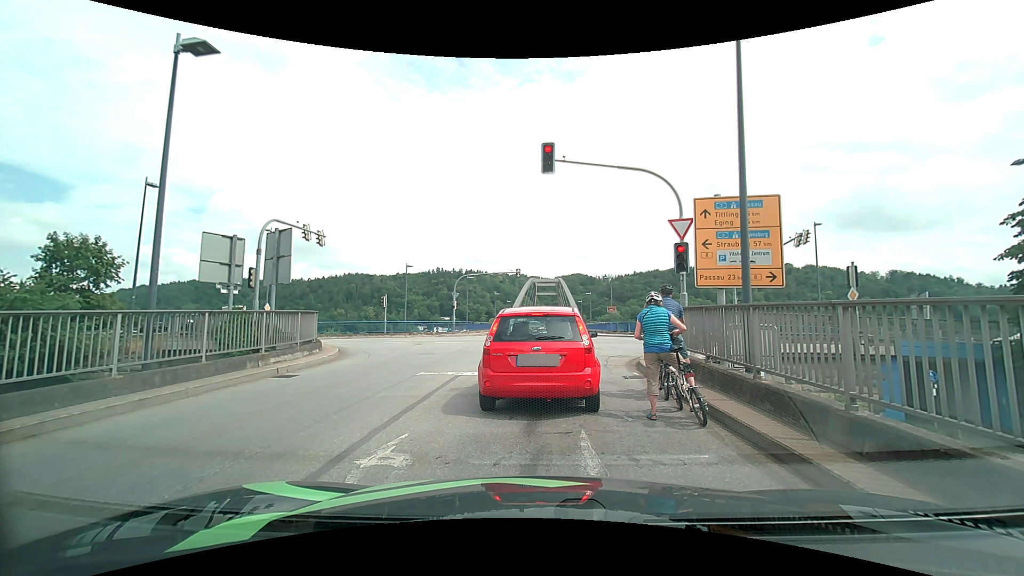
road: tertiary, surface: asphalt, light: Day
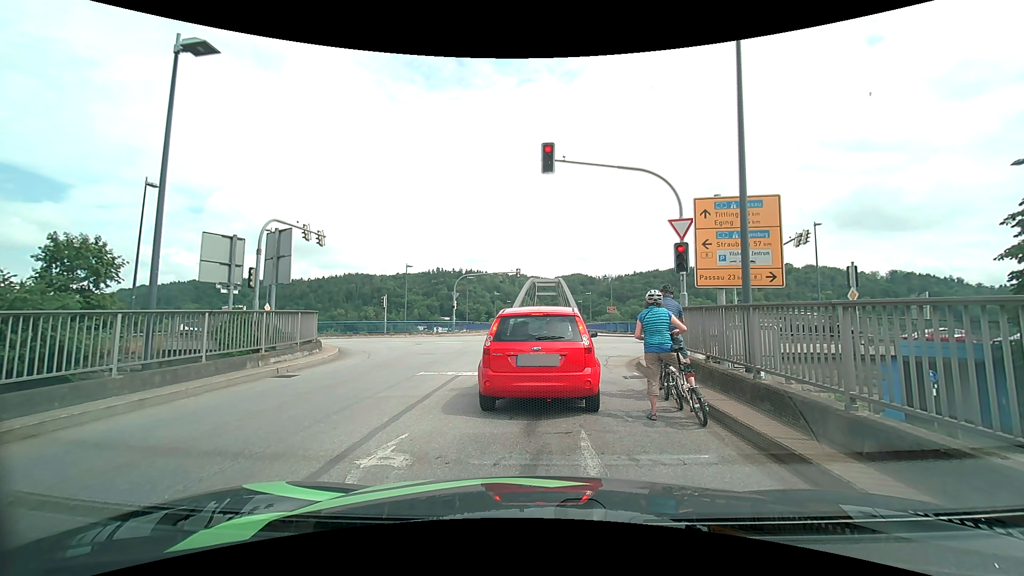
(0.0, 0.0) m; 0°
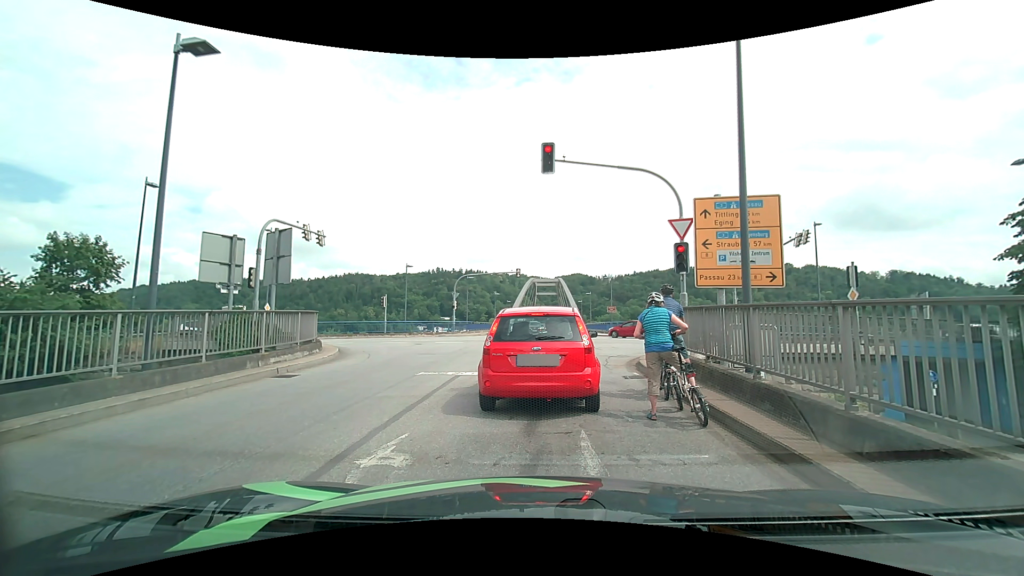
(0.0, 0.0) m; 0°
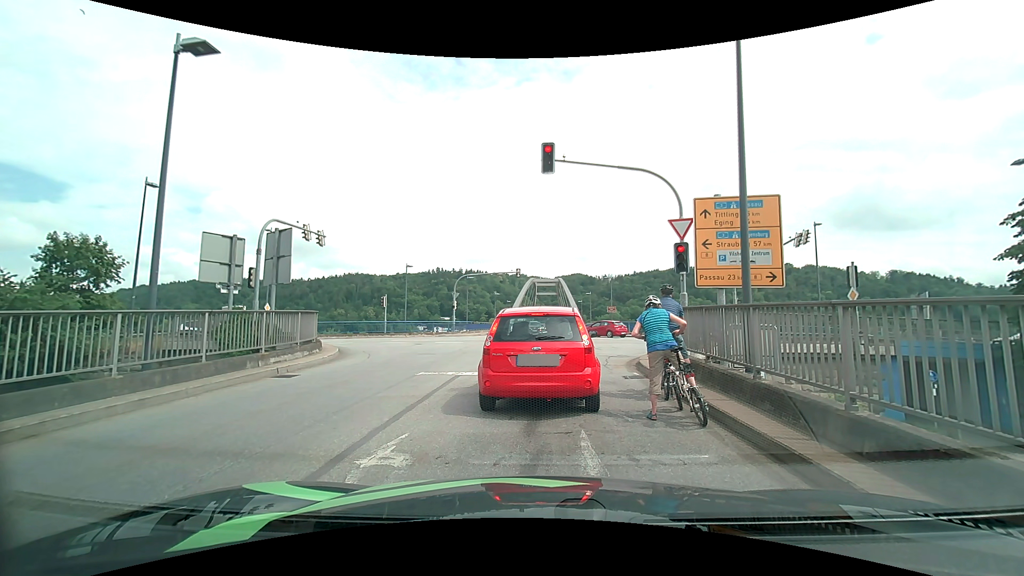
(0.0, 0.0) m; 0°
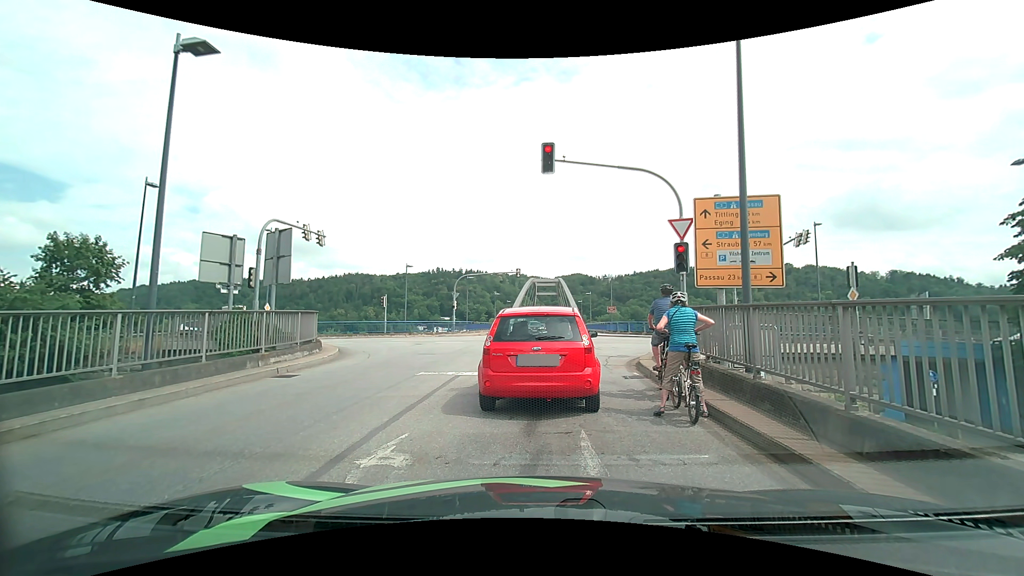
(0.0, 0.0) m; 0°
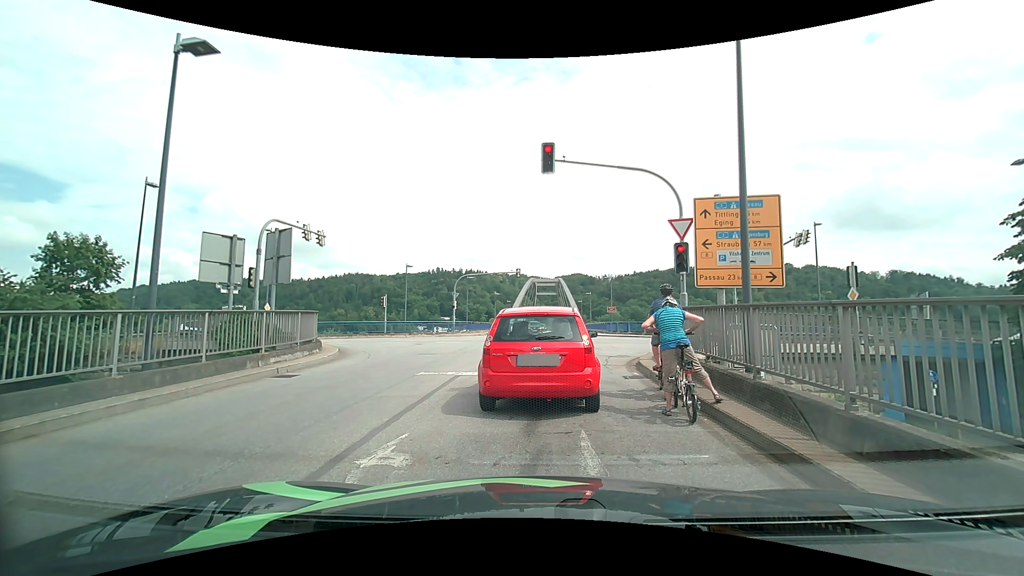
(0.0, 0.0) m; 0°
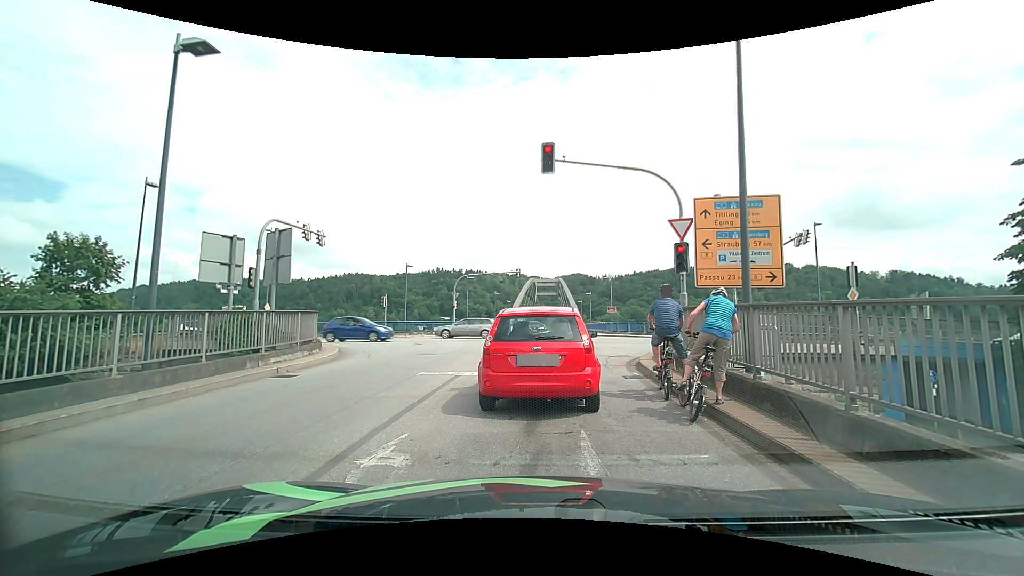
(0.0, 0.0) m; 0°
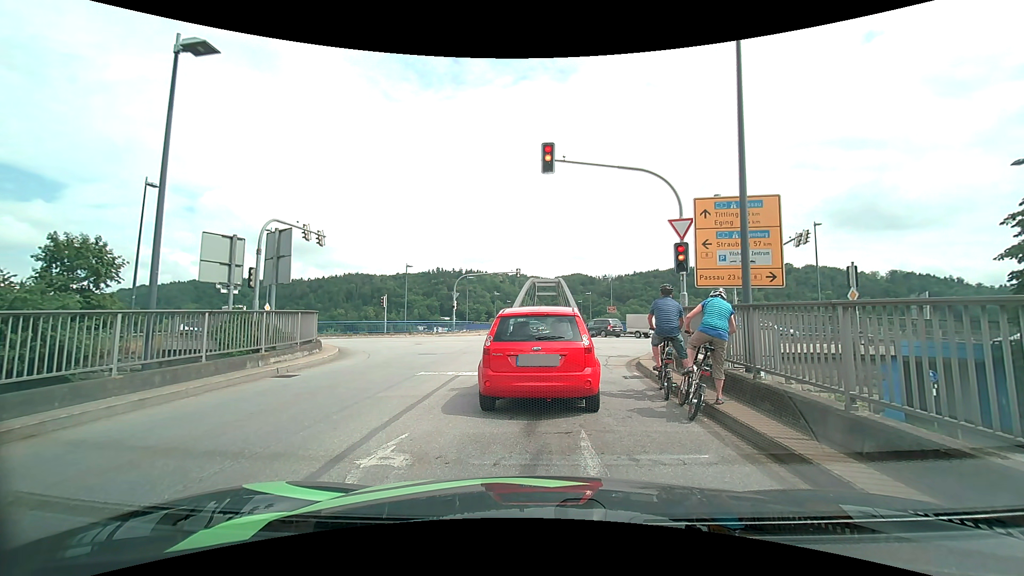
(0.0, 0.0) m; 0°
(0, +10) (0, +20) (+6, +28) (+16, +30) (+26, +30) (+36, +30) (+46, +30) (+56, +30) (+66, +30) (+76, +29) m
